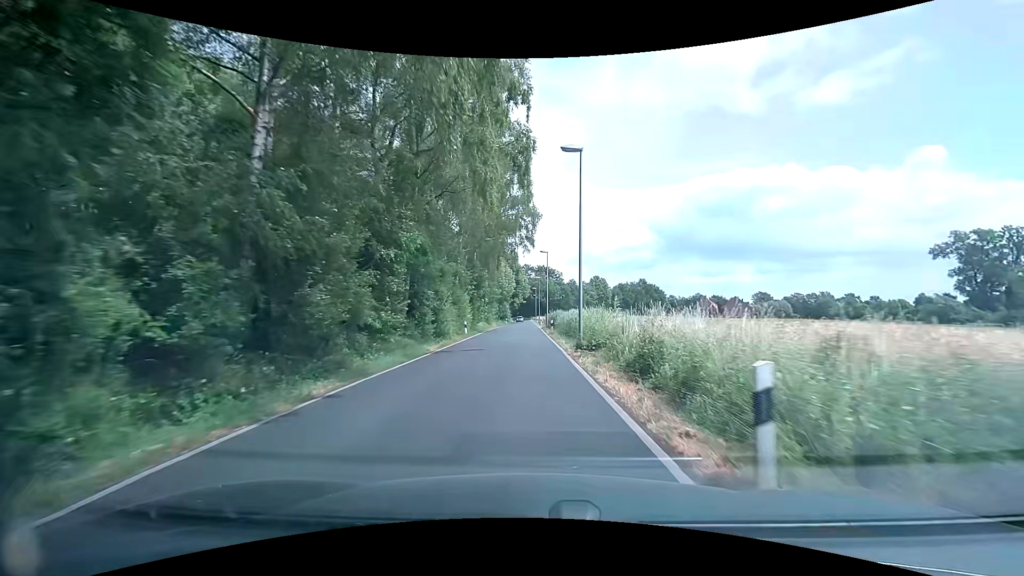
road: tertiary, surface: asphalt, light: Day
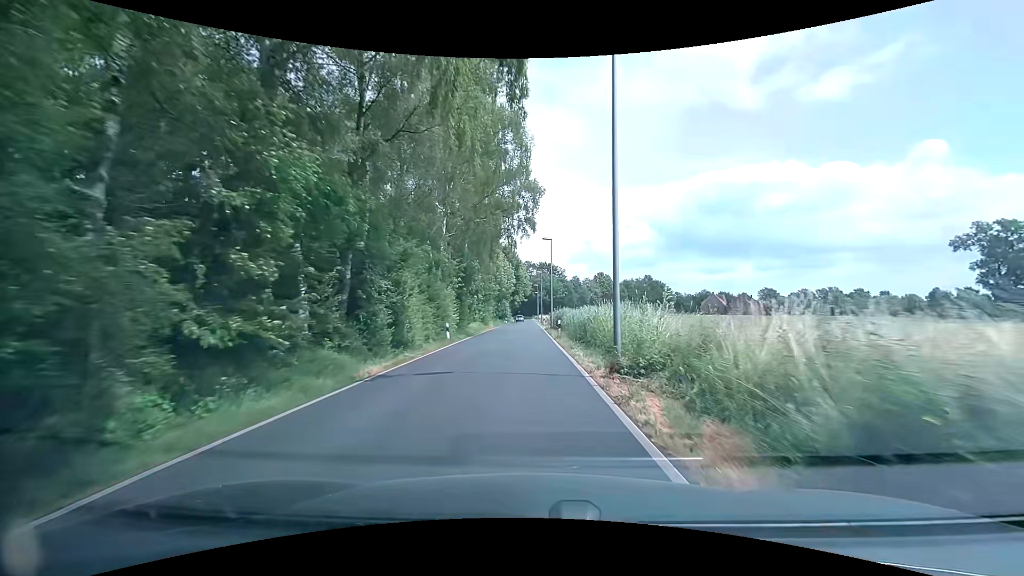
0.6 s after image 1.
(0.0, +7.6) m; 0°
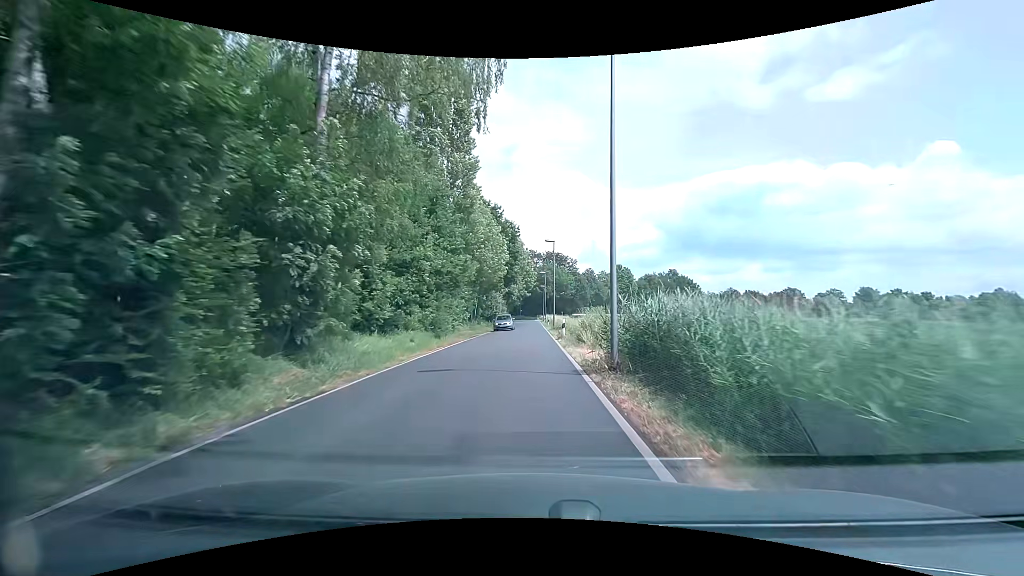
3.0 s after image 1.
(-0.4, +30.6) m; -1°
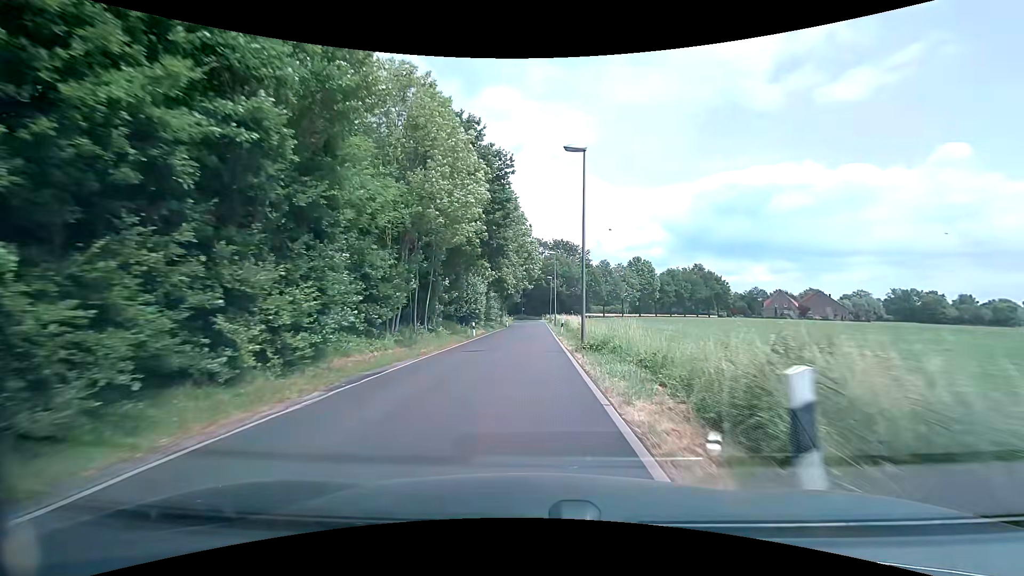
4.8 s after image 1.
(+0.2, +23.0) m; 0°
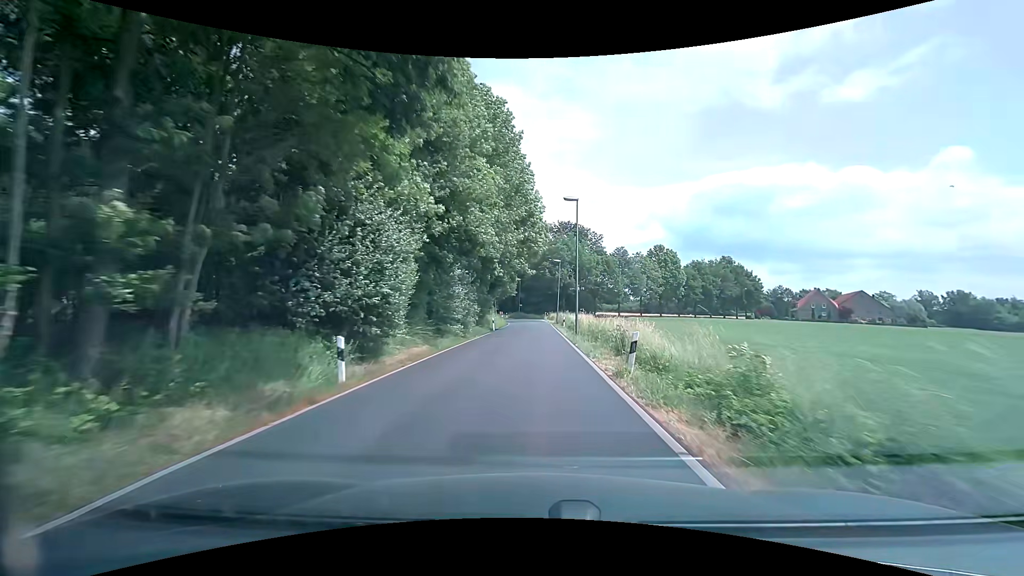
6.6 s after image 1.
(-0.1, +23.0) m; +1°
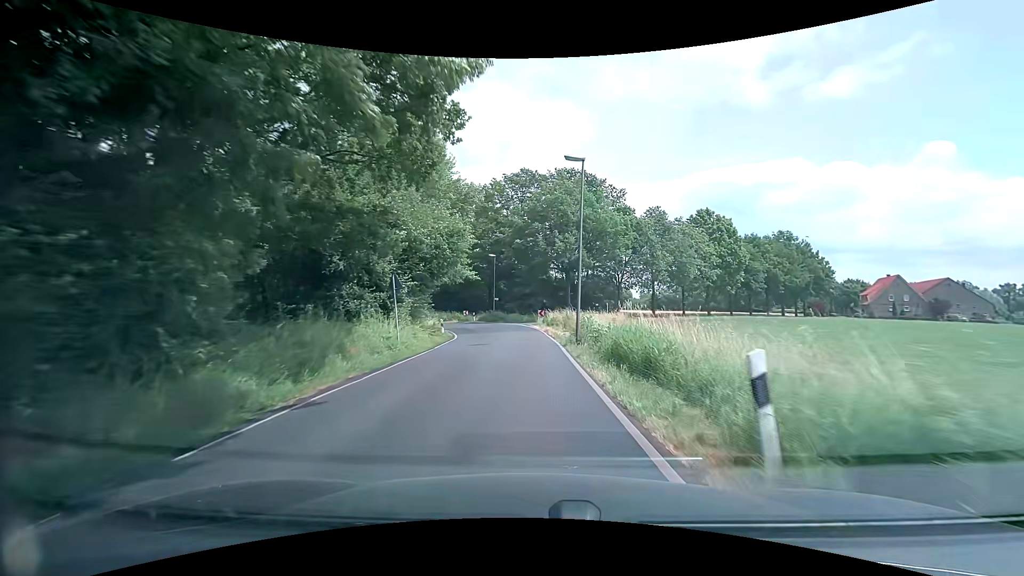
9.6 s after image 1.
(+0.5, +38.3) m; +1°
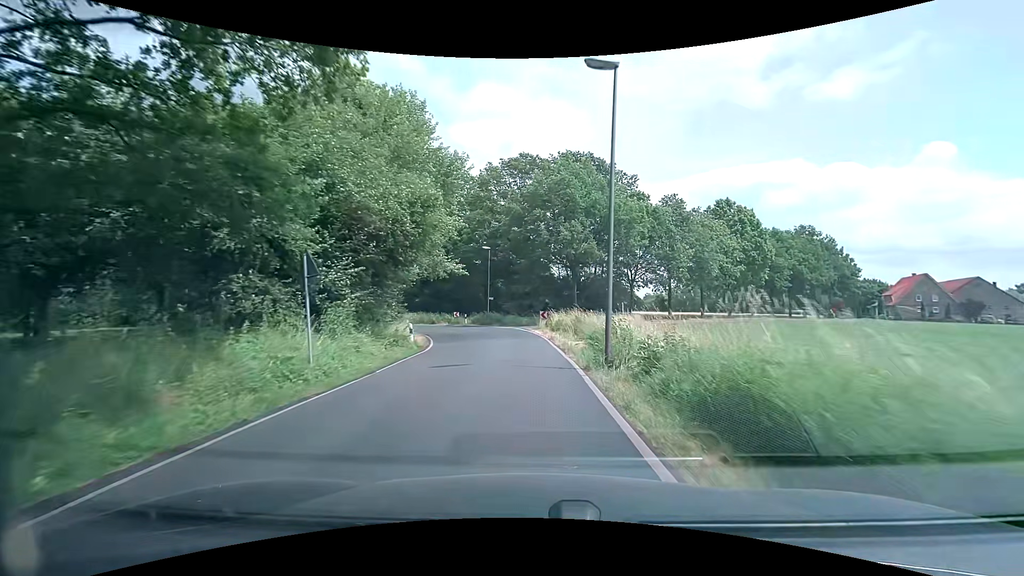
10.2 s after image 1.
(0.0, +7.6) m; -1°
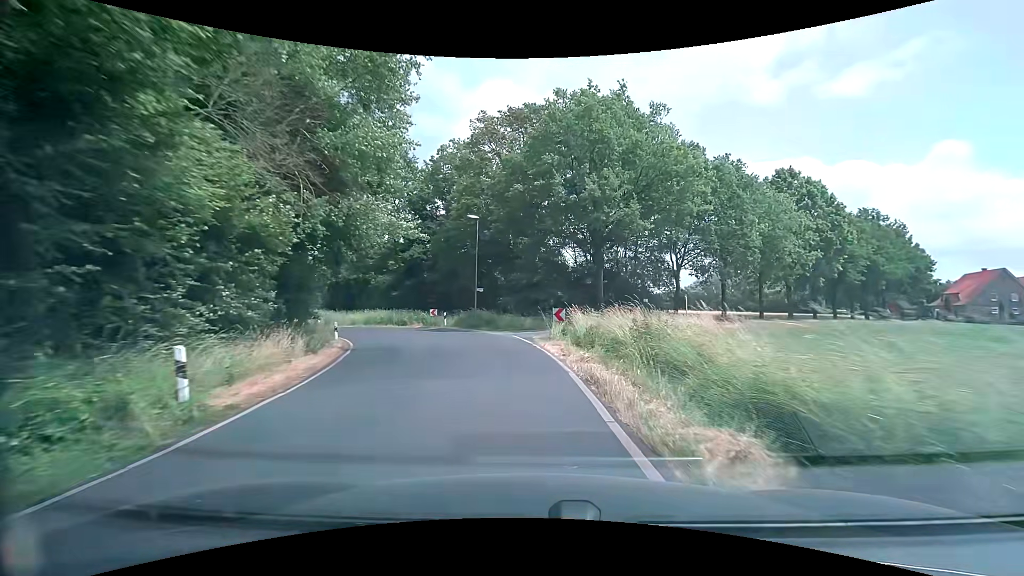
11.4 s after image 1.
(0.0, +14.5) m; 0°
(0, +10) (-2, +20) (-5, +29) (-10, +38) (-18, +44) (-26, +50) (-34, +55) (-43, +61) (-51, +66) (-59, +72) m
